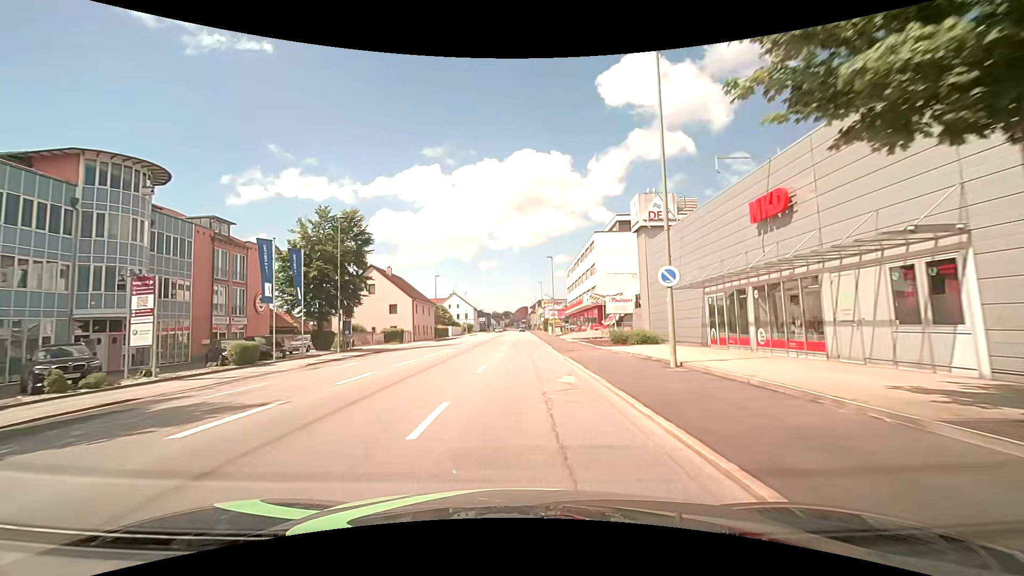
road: tertiary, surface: asphalt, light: Day
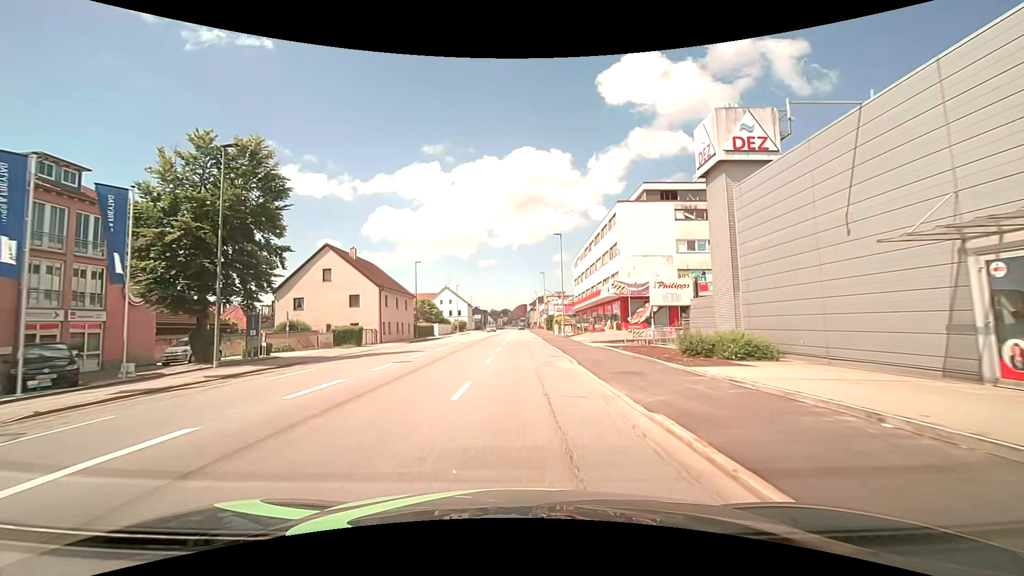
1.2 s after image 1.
(0.0, +14.9) m; 0°
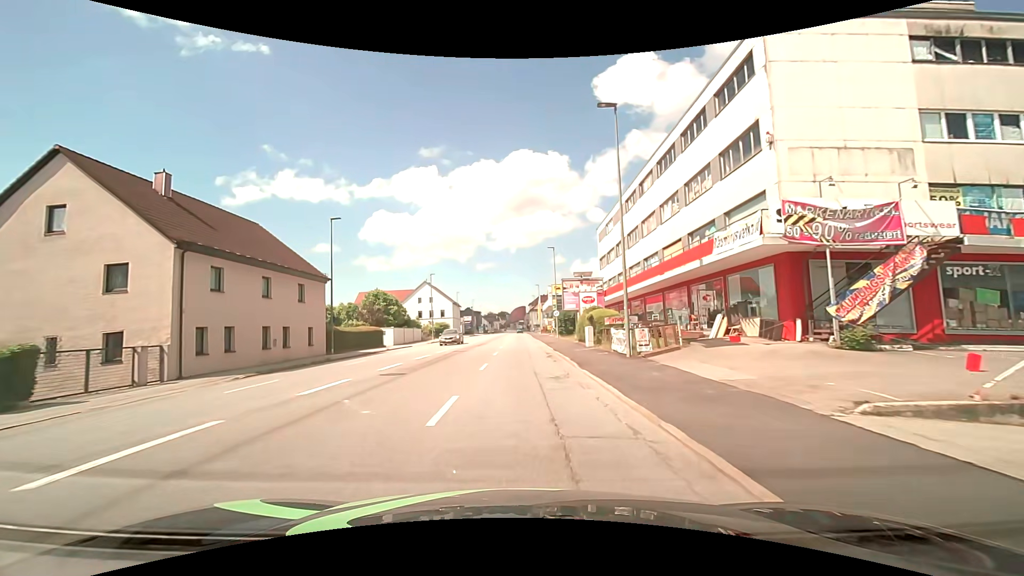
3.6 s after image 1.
(+0.2, +29.4) m; 0°
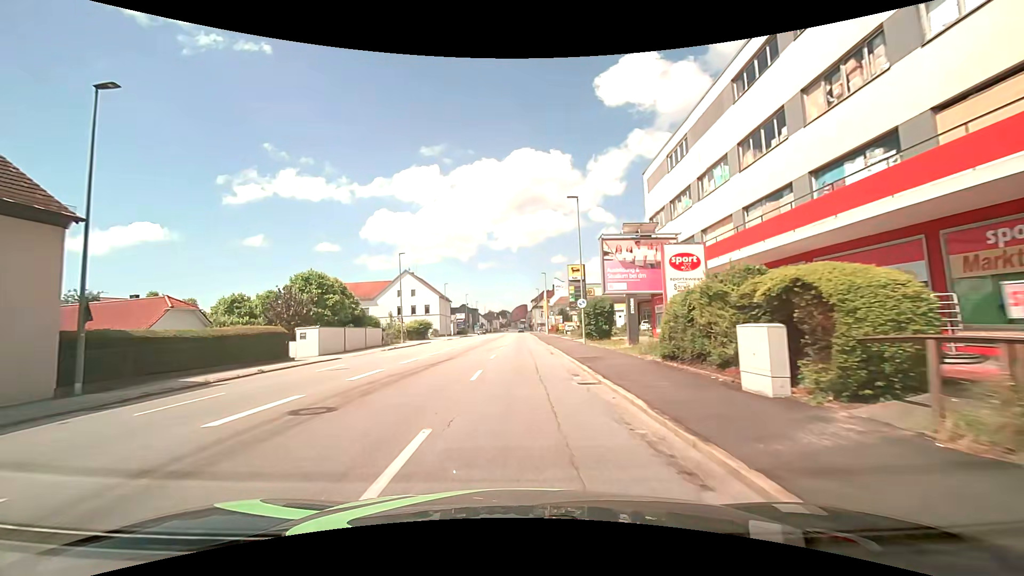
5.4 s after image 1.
(0.0, +21.4) m; 0°
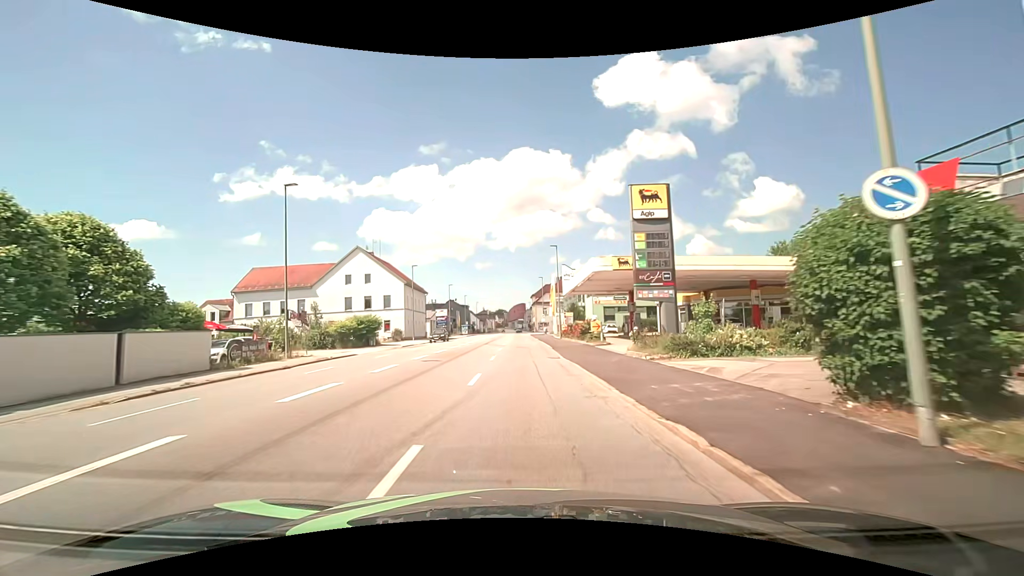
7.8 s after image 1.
(0.0, +28.0) m; 0°
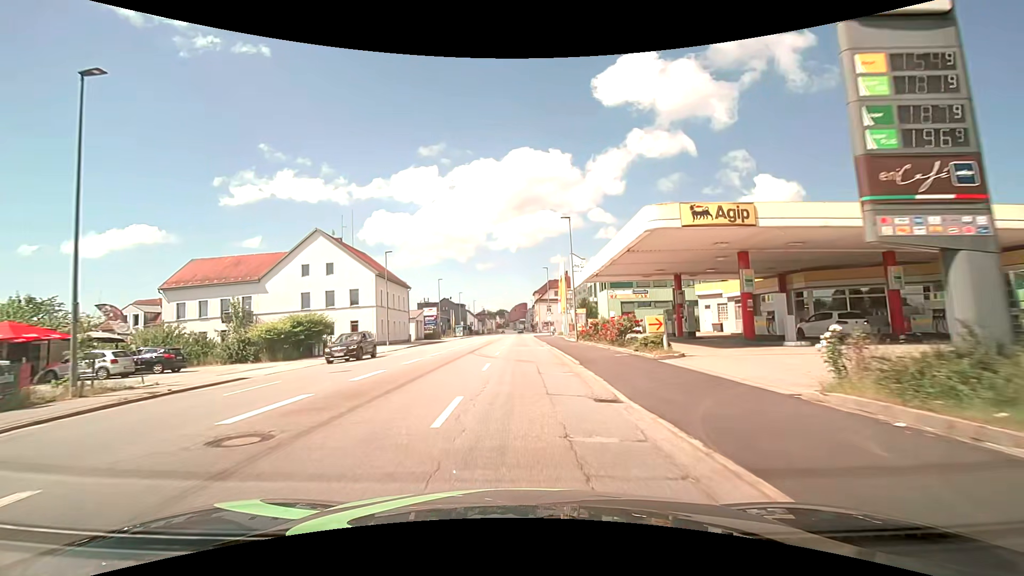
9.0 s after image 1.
(+0.1, +14.0) m; 0°
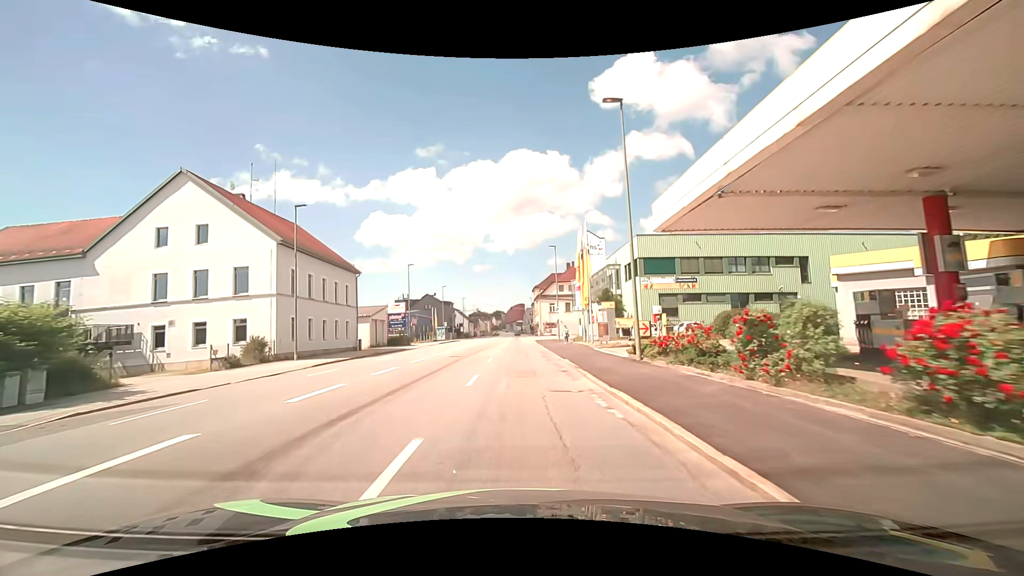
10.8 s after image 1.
(0.0, +21.7) m; 0°
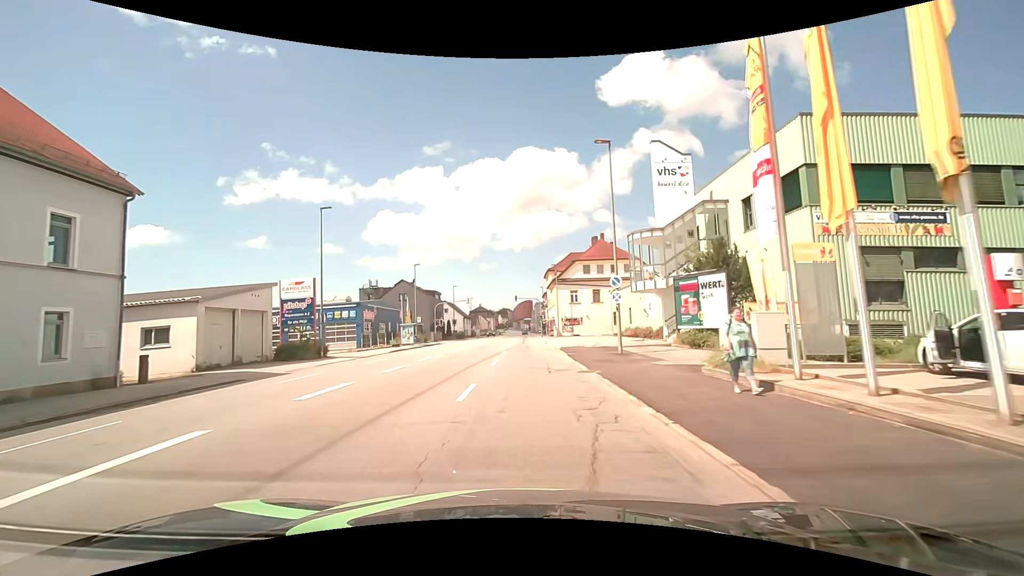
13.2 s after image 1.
(+0.1, +30.2) m; -1°
(0, +10) (0, +20) (0, +30) (0, +40) (+1, +50) (+1, +60) (+1, +70) (+1, +80) (+1, +90) (+1, +100) m
